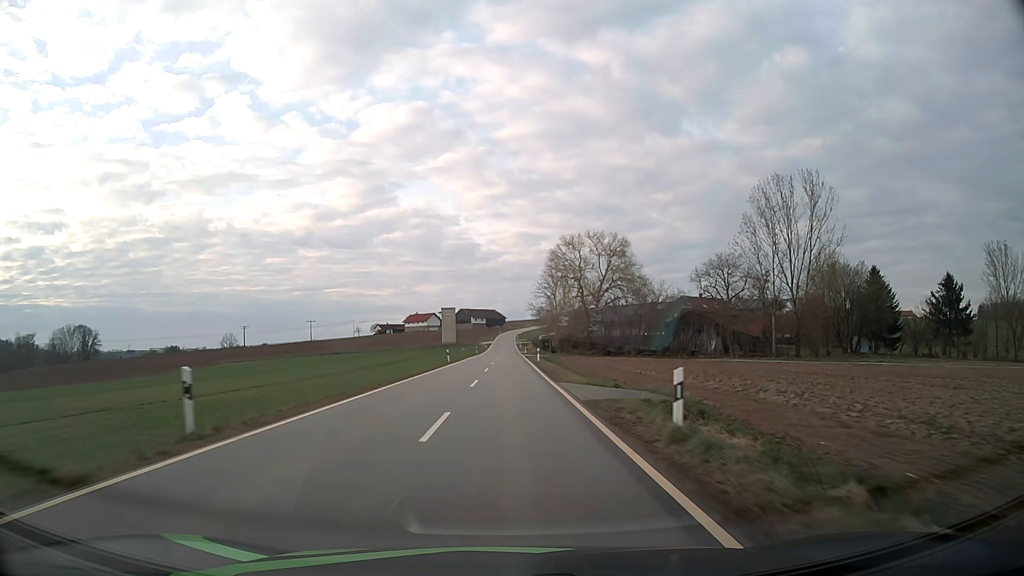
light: Day
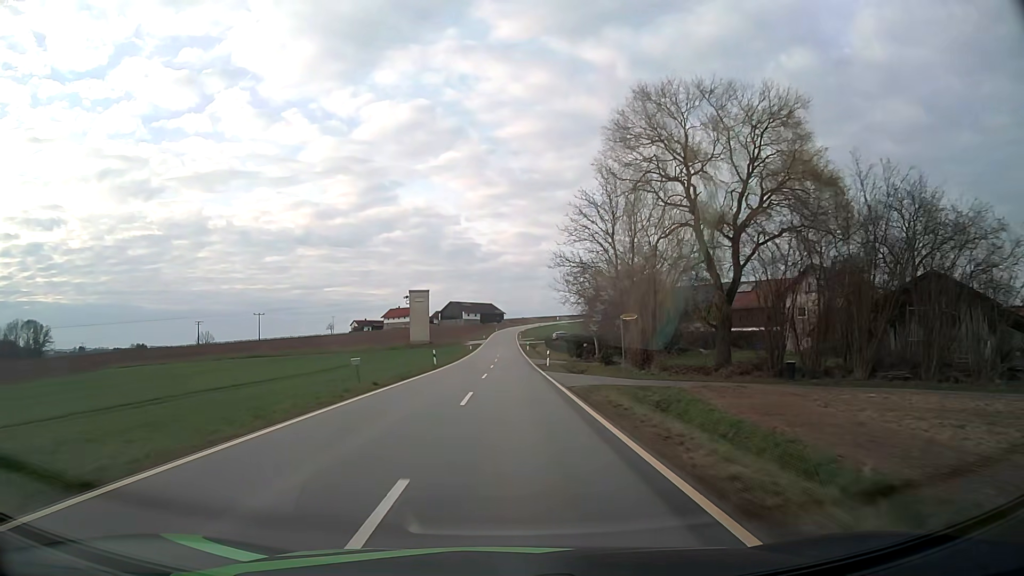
(+0.1, +55.4) m; 0°
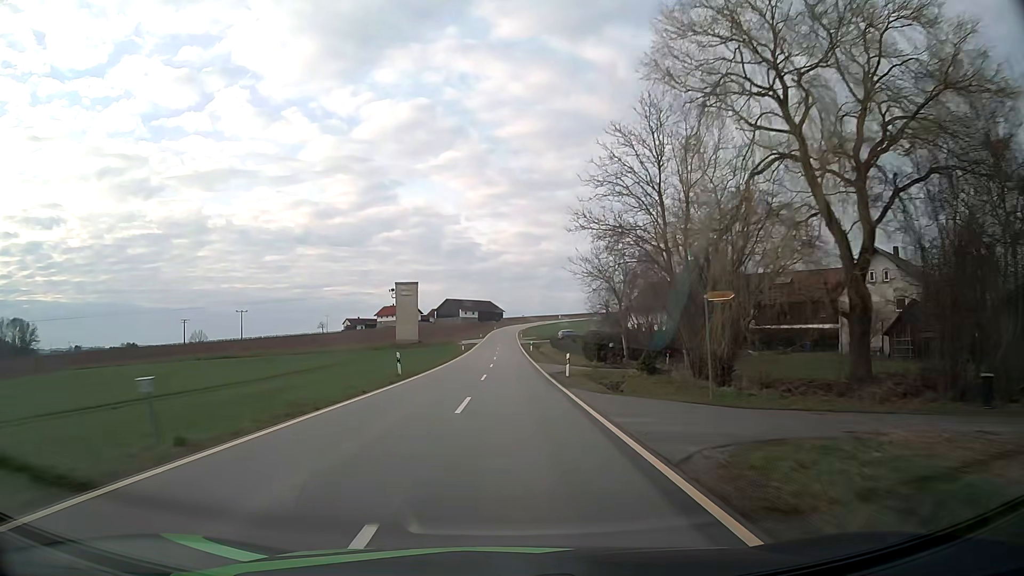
(0.0, +13.9) m; 0°
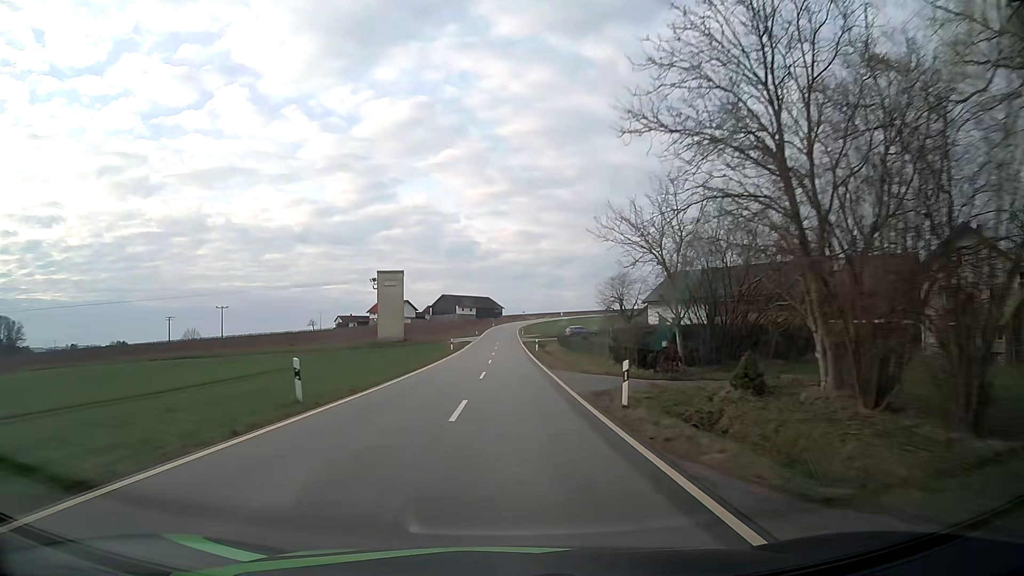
(0.0, +13.9) m; 0°
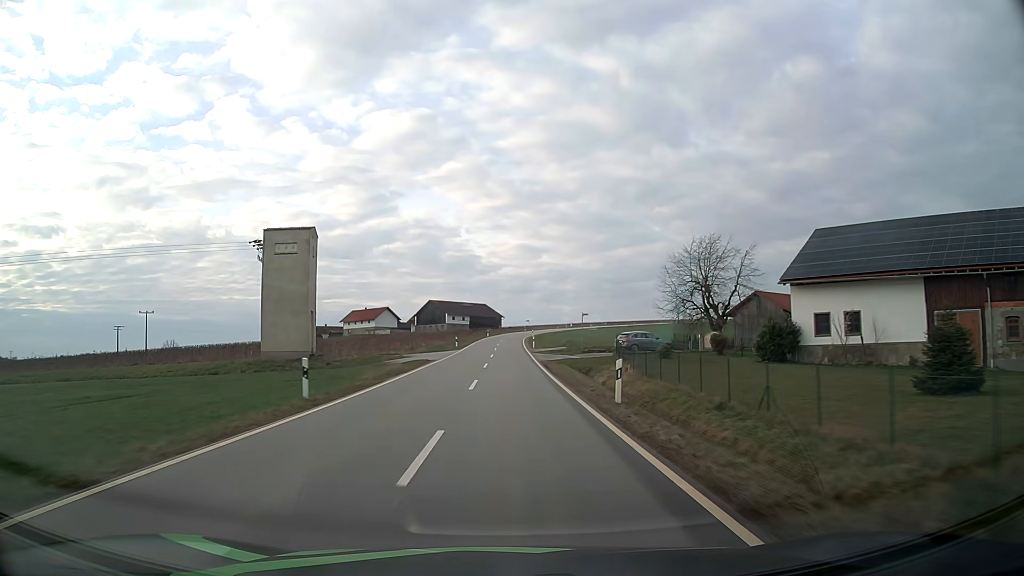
(0.0, +41.8) m; 0°
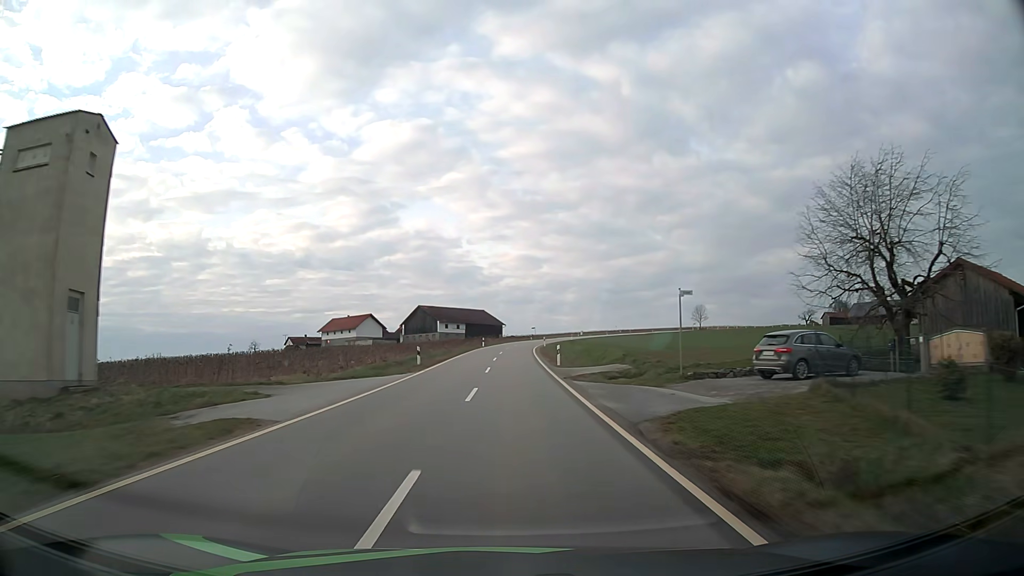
(-0.1, +27.7) m; 0°
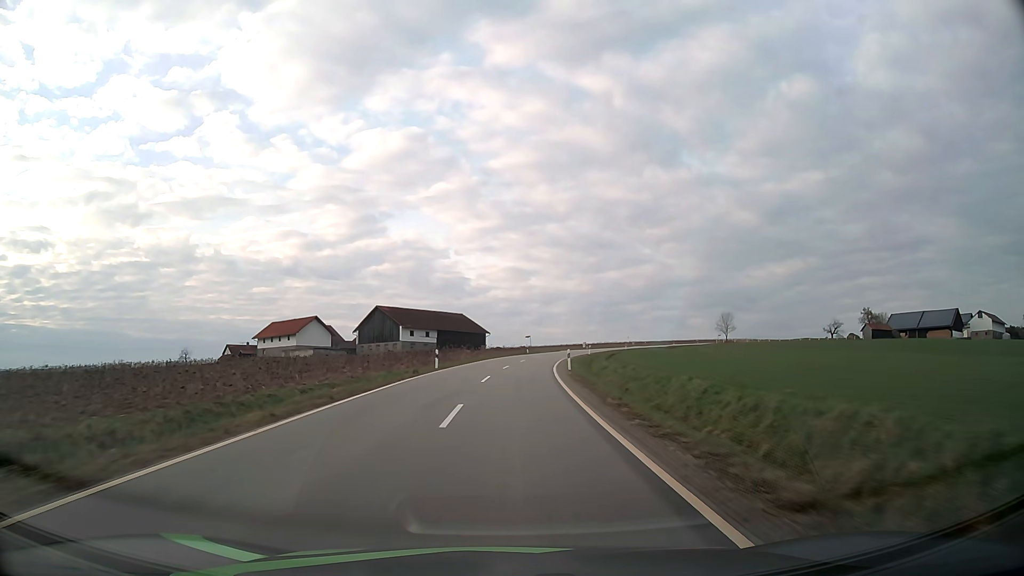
(+0.2, +41.1) m; +1°
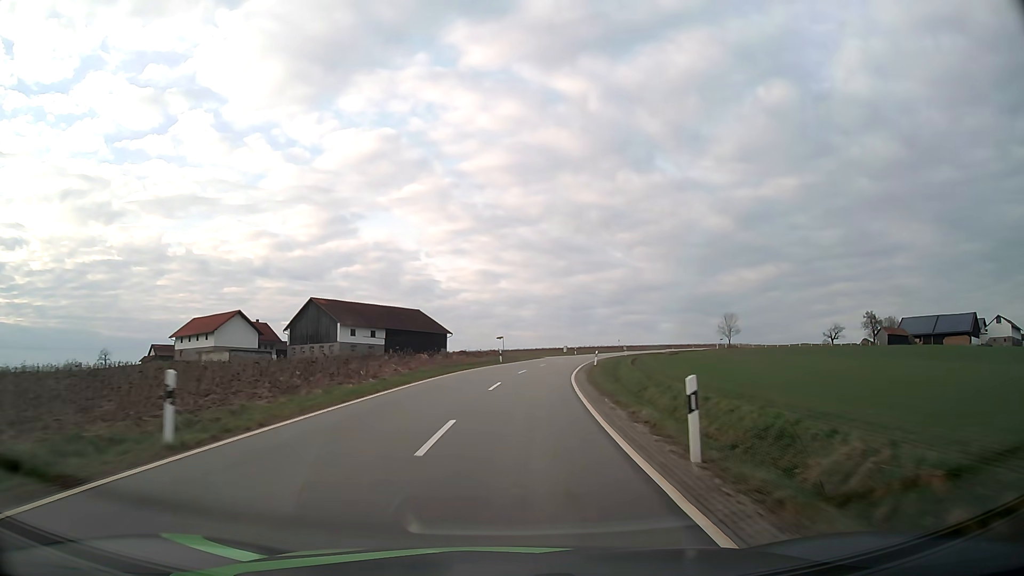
(+0.4, +26.9) m; +2°
(0, +10) (+1, +20) (+1, +30) (+2, +40) (+4, +50) (+6, +60) (+8, +69) (+10, +79) (+13, +89) (+16, +98) m
